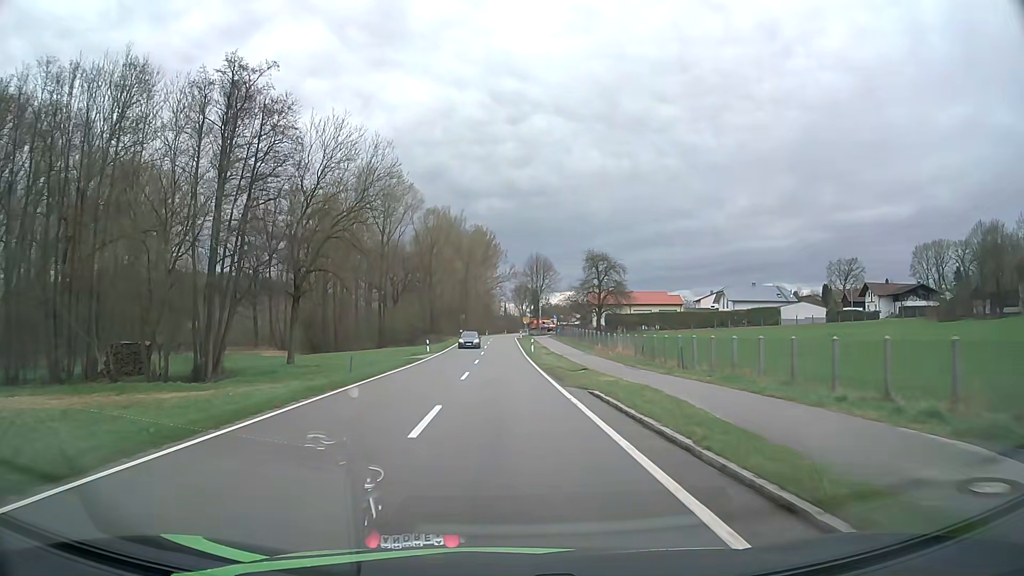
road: tertiary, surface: asphalt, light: Day
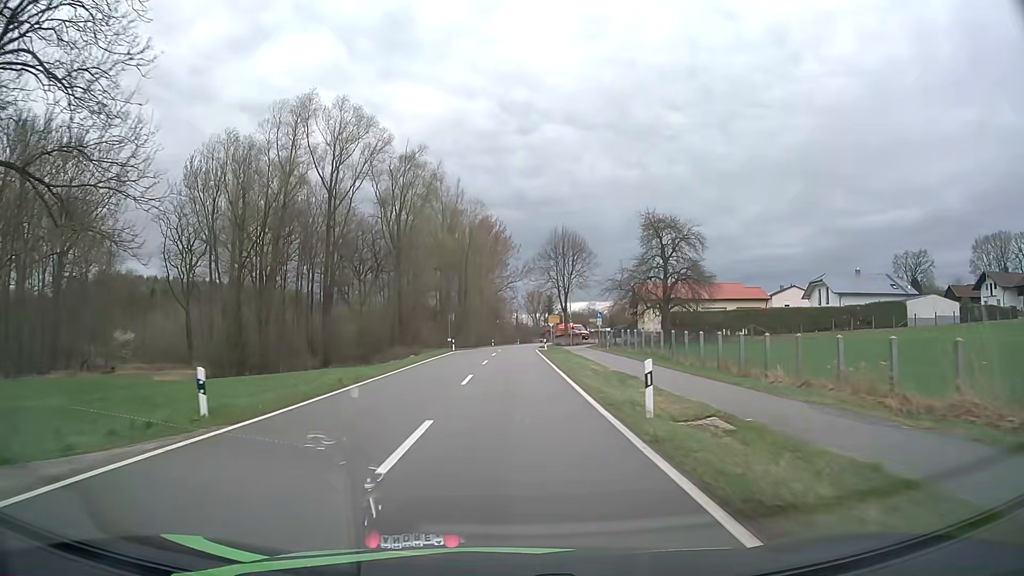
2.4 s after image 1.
(-0.3, +38.4) m; -1°
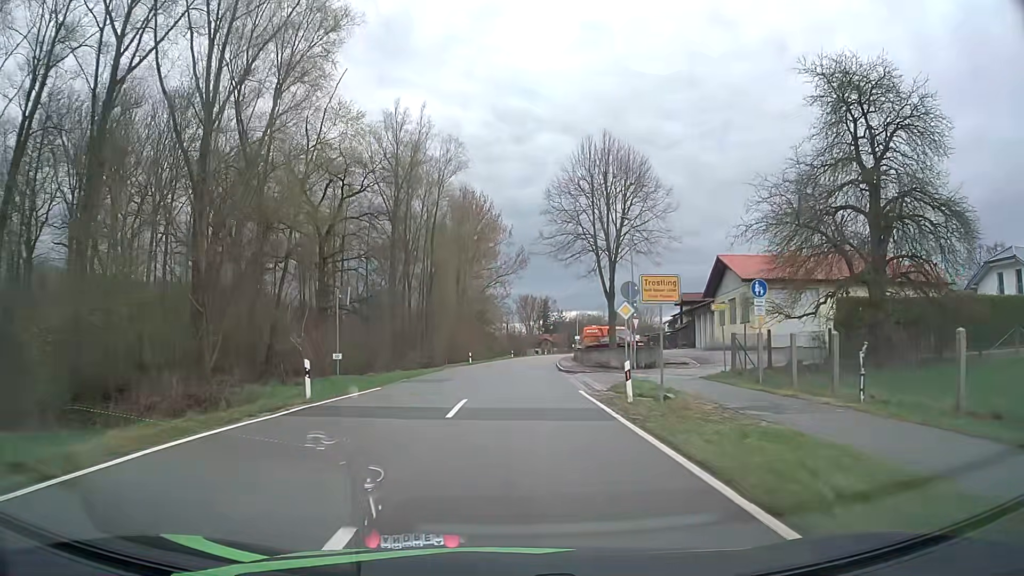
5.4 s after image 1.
(+0.2, +41.8) m; +1°
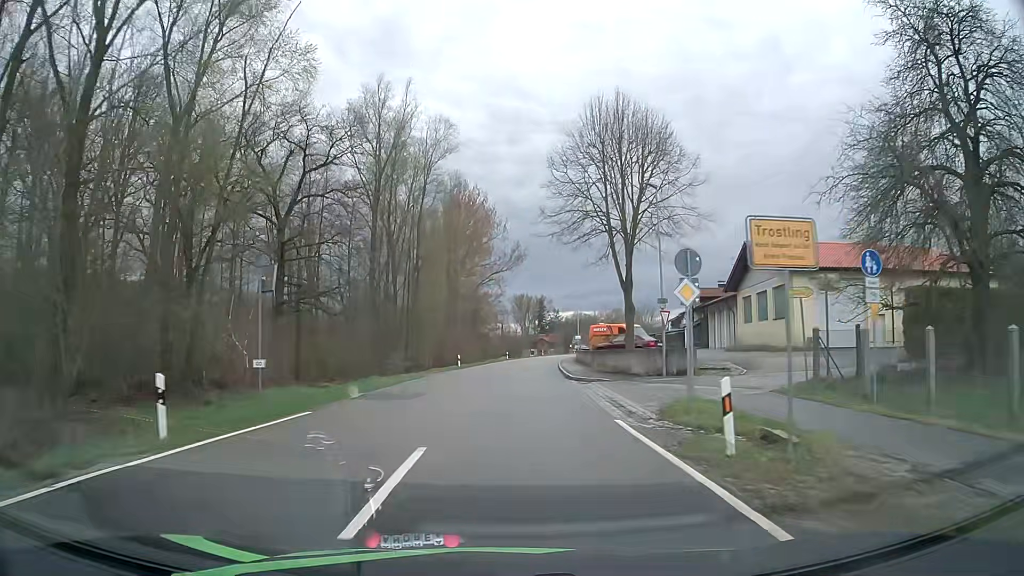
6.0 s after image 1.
(0.0, +7.6) m; 0°
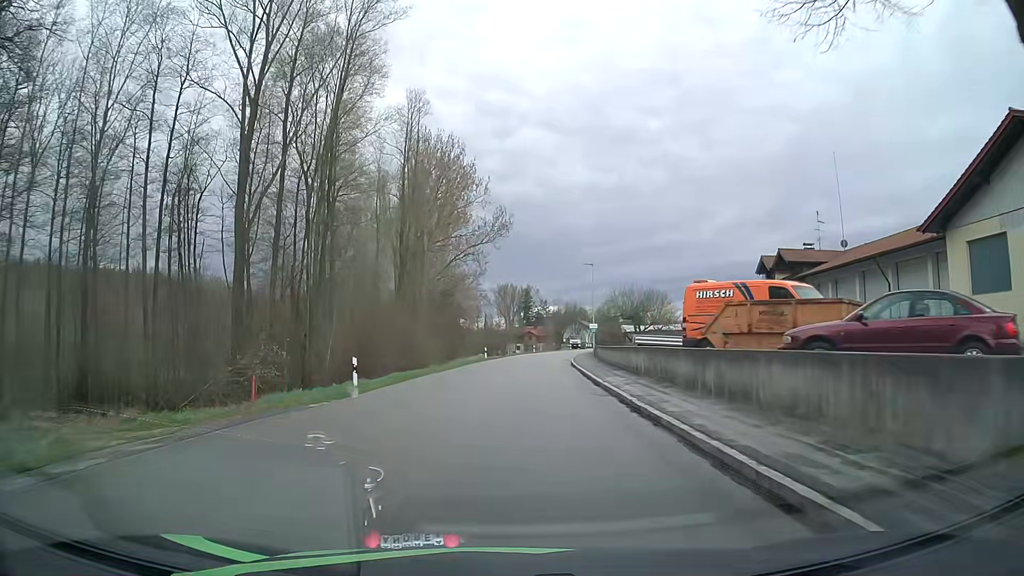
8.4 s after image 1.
(+0.4, +29.9) m; +1°
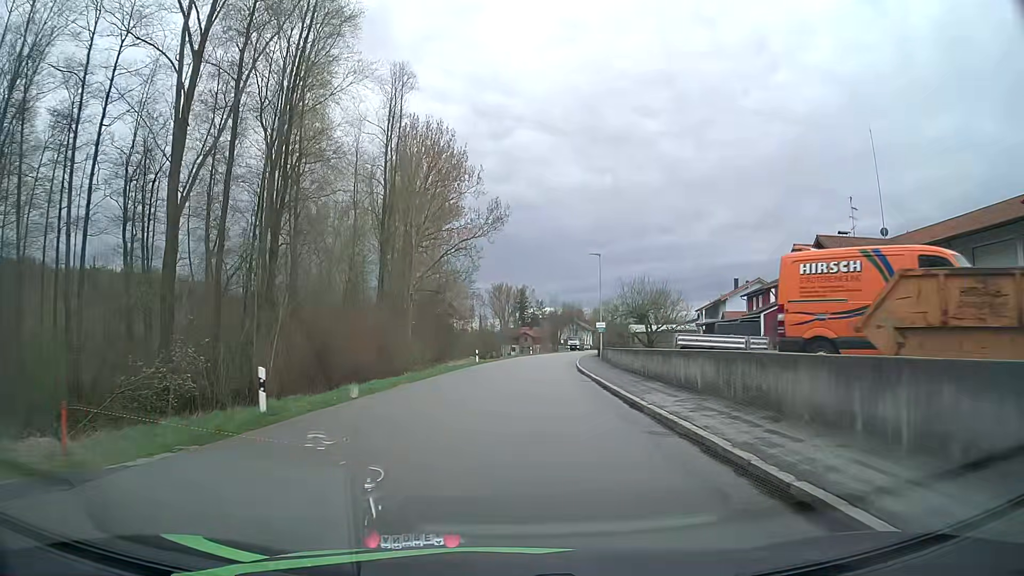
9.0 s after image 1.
(0.0, +7.4) m; 0°
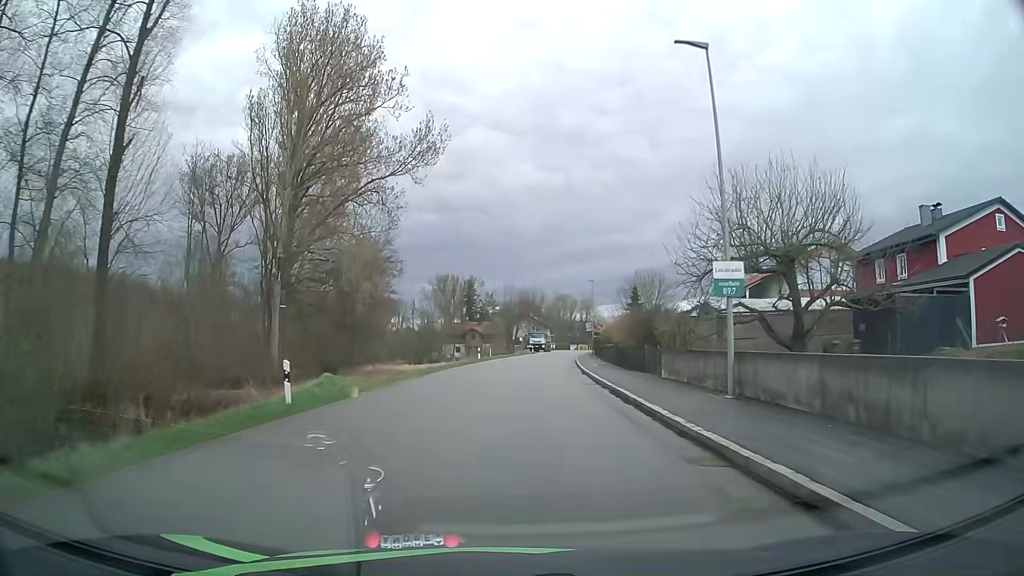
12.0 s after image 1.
(+1.4, +36.5) m; +4°
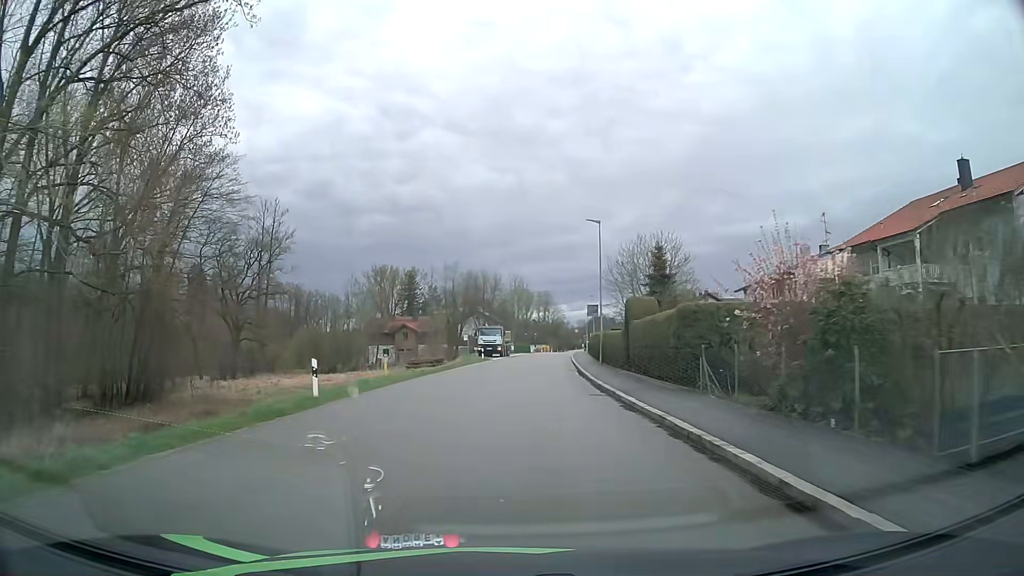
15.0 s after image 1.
(+1.3, +35.7) m; +4°
(0, +10) (0, +20) (+1, +30) (+1, +40) (+2, +50) (+3, +60) (+4, +70) (+5, +80) (+6, +90) (+7, +100) m
